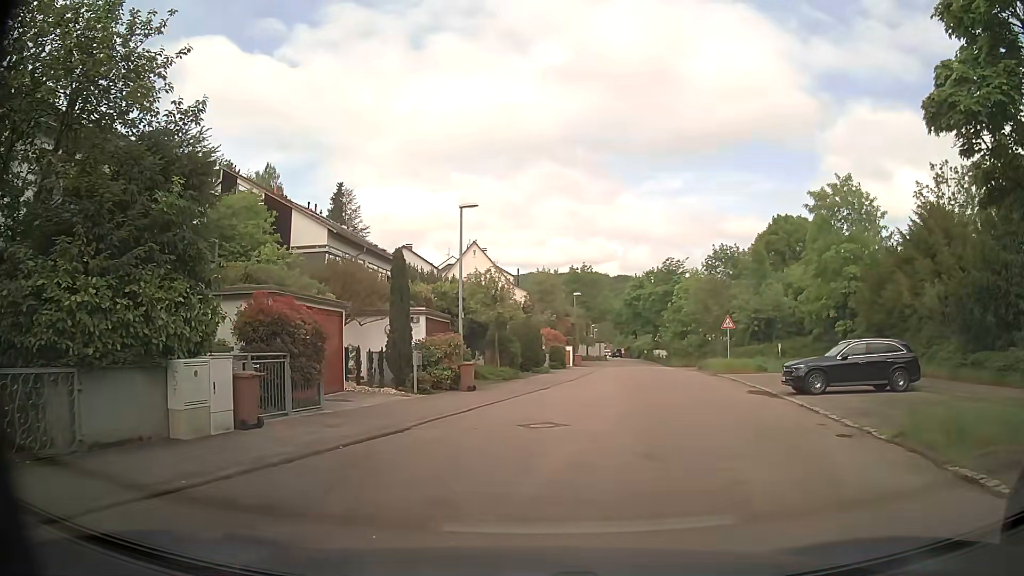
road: residential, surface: asphalt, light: Day
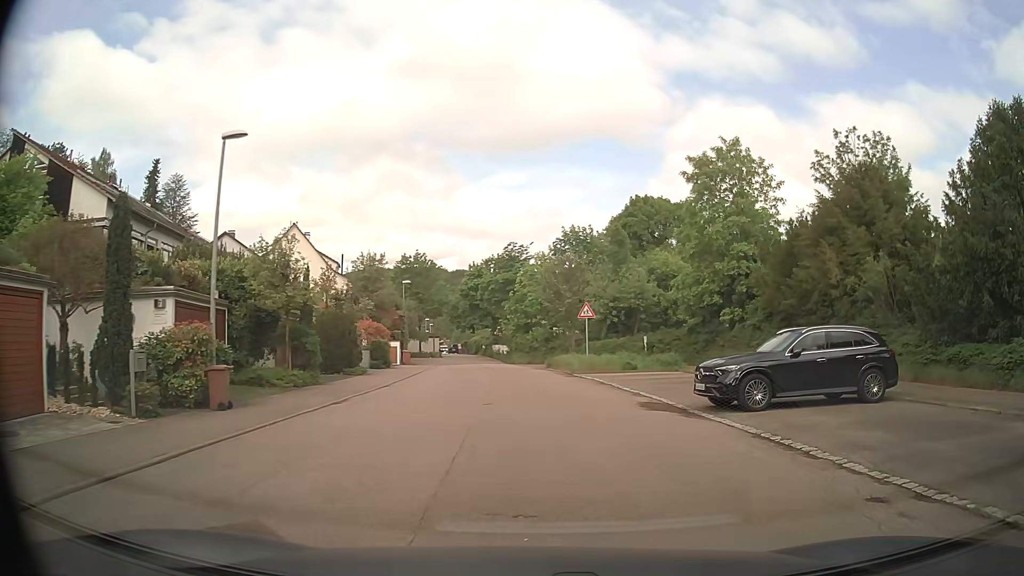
(+0.6, +7.7) m; +14°
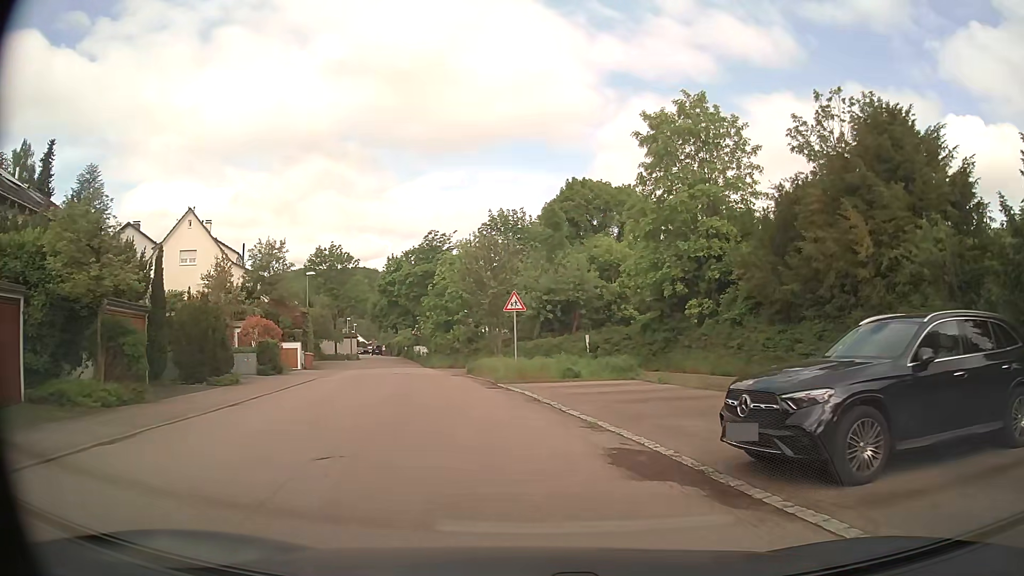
(+0.4, +7.3) m; +5°
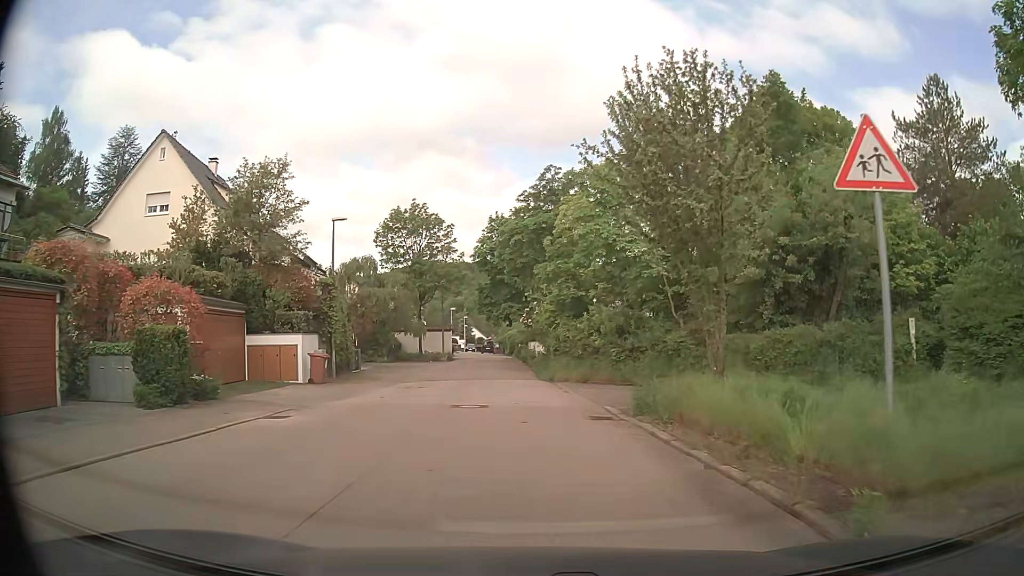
(-2.3, +19.9) m; -11°
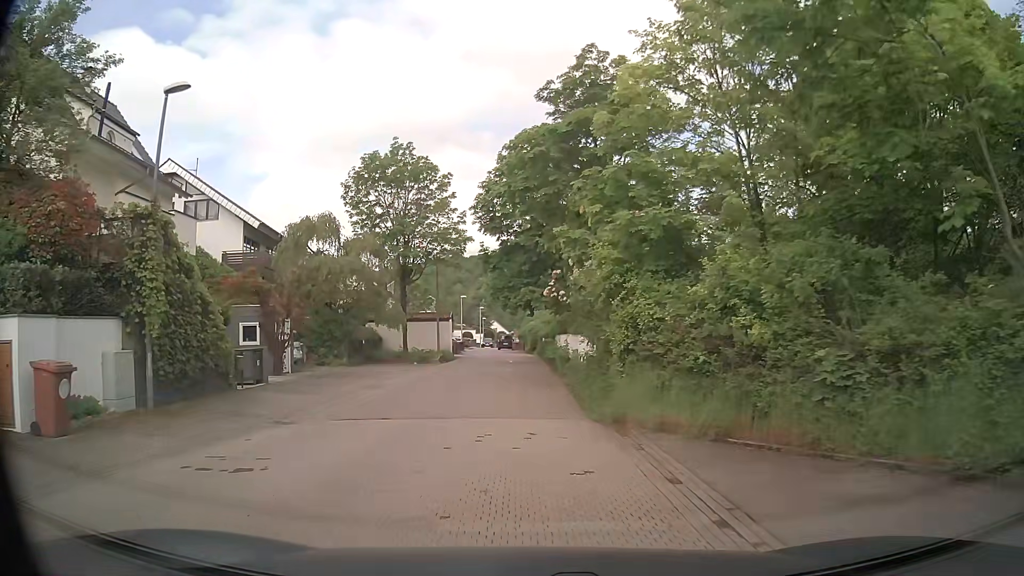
(-0.2, +15.2) m; -3°
